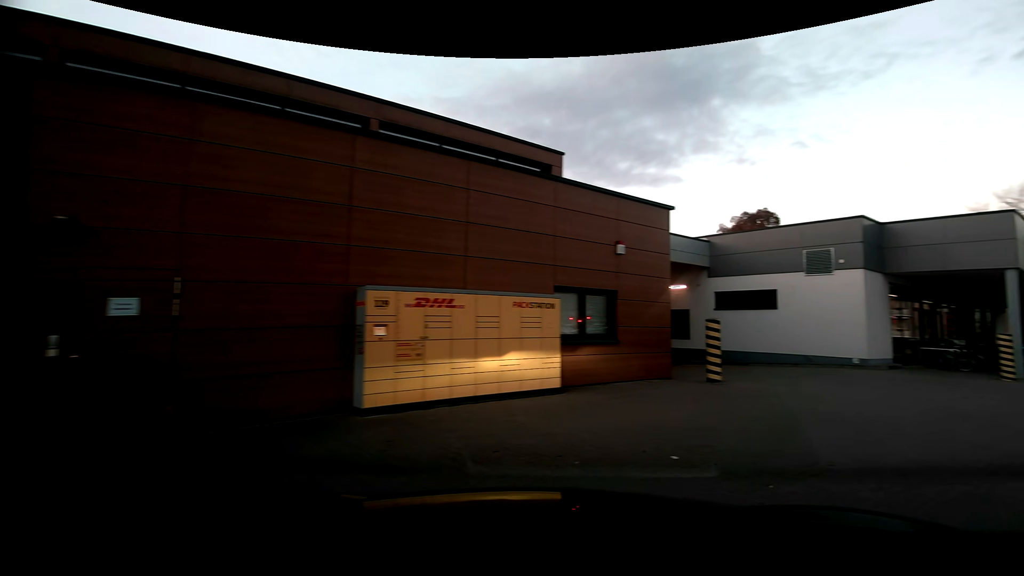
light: Day
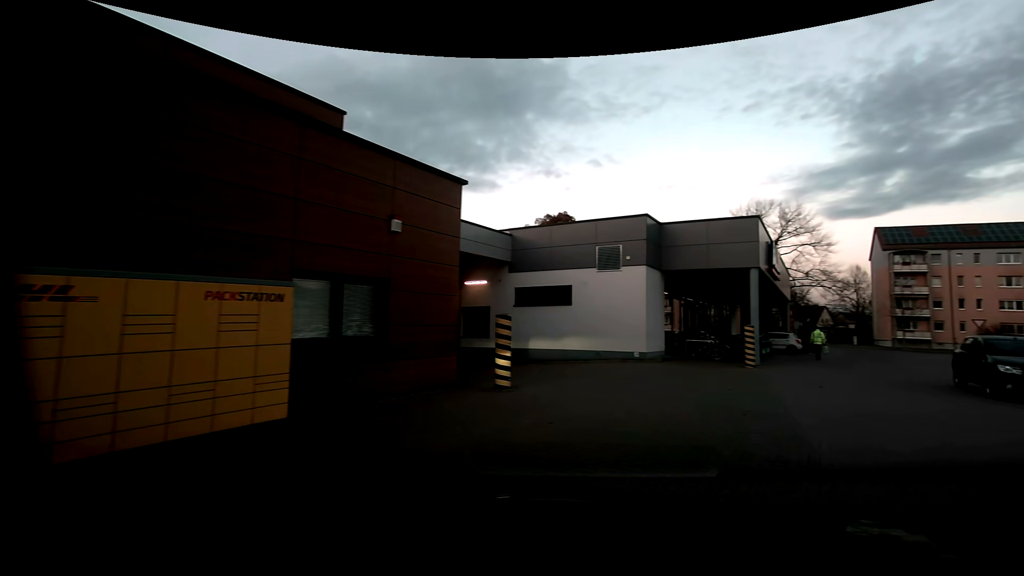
(+0.6, +2.9) m; +22°
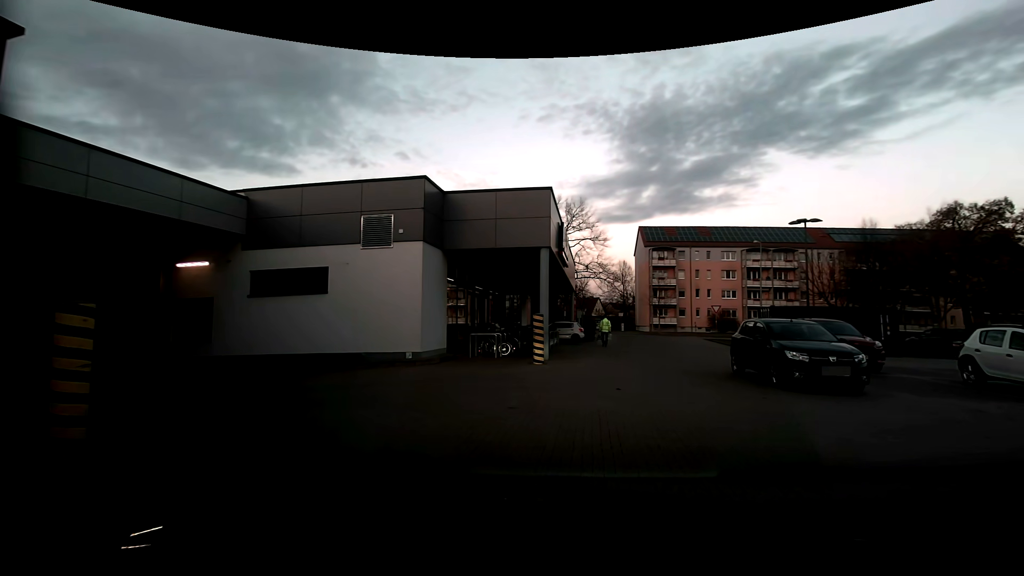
(+1.1, +4.5) m; +21°
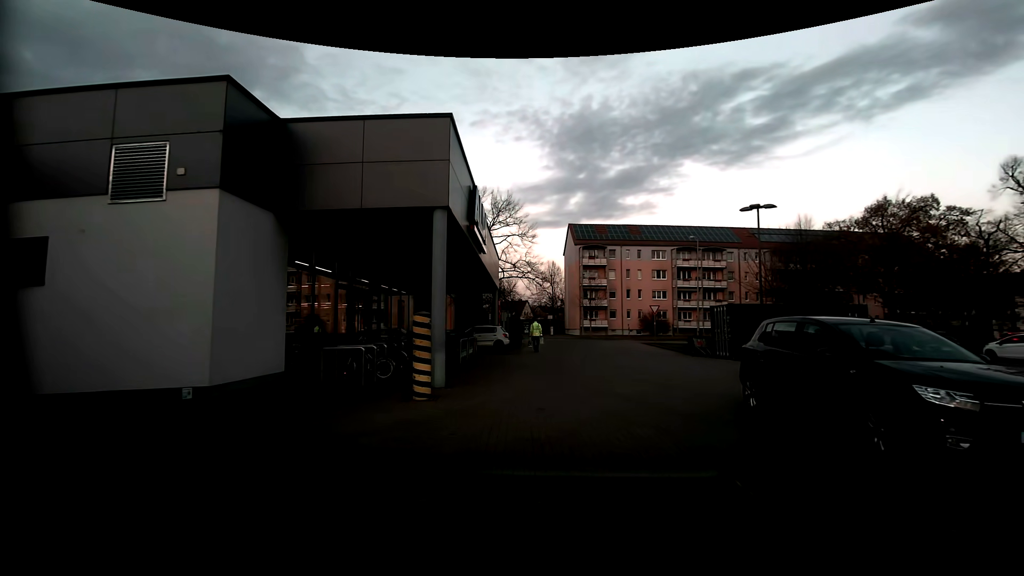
(+0.7, +6.5) m; +9°
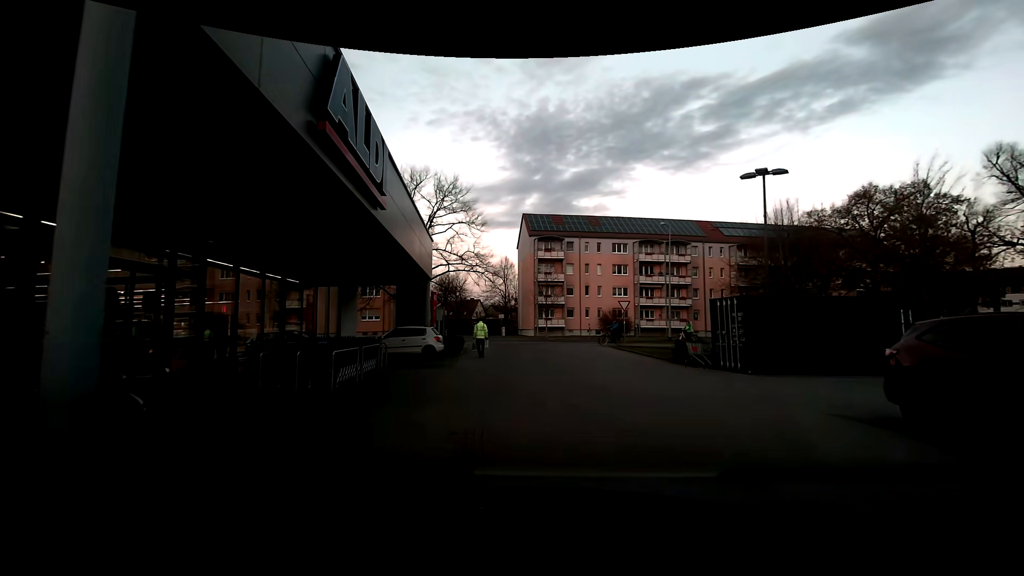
(+0.3, +7.4) m; +4°
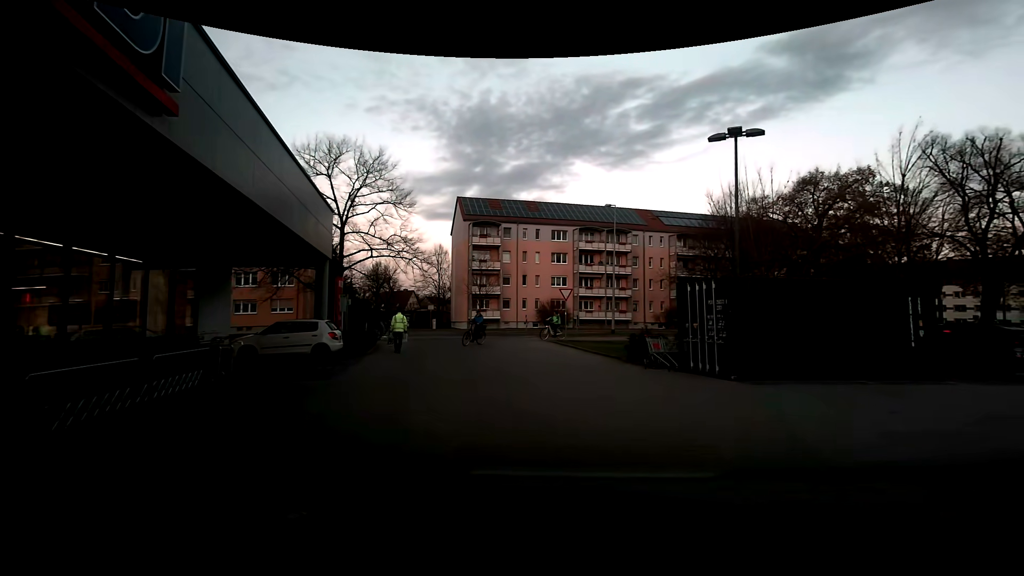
(+0.3, +4.7) m; +6°
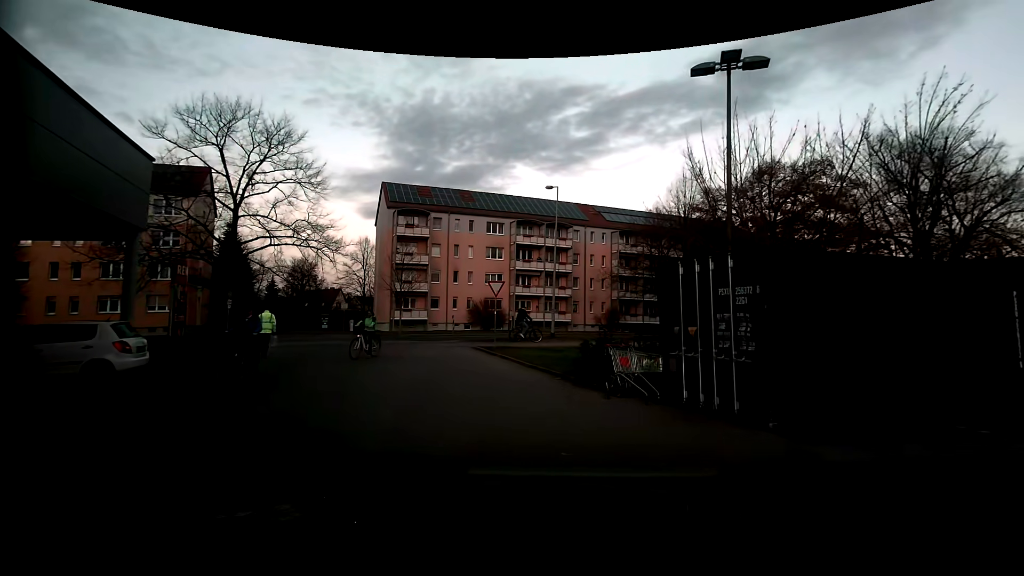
(+0.7, +6.1) m; +9°
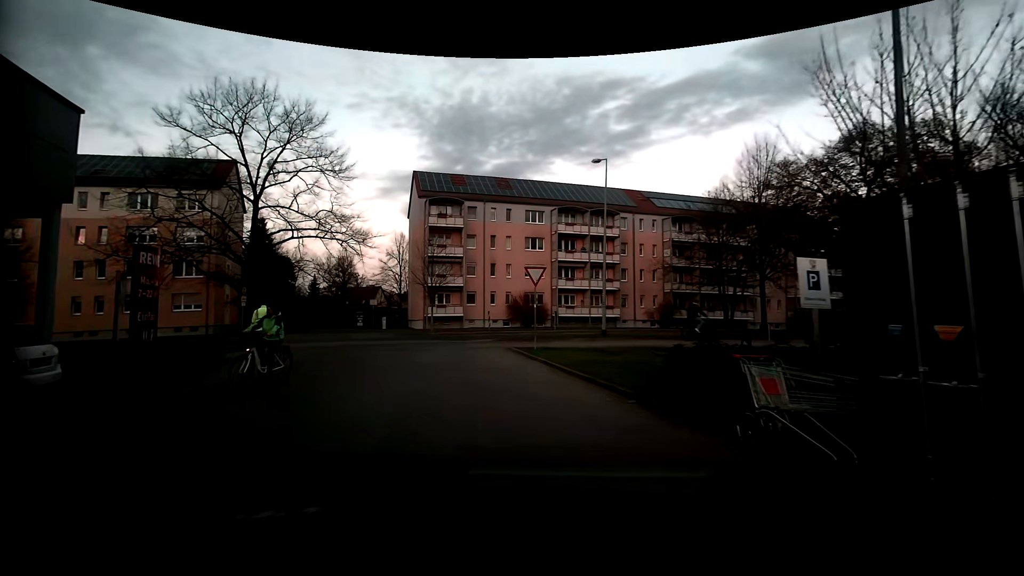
(-0.2, +4.3) m; -5°
